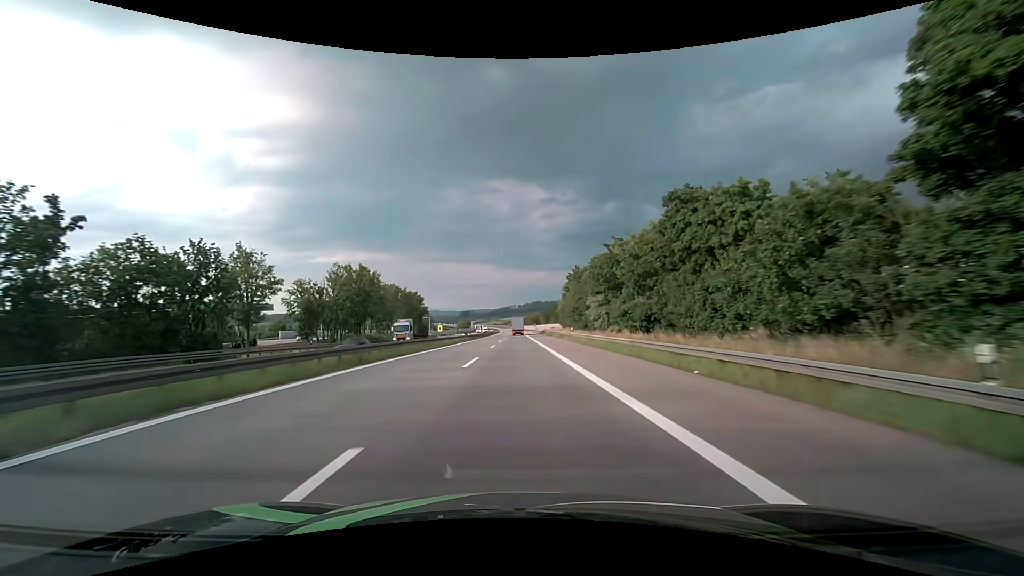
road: motorway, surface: asphalt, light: Day
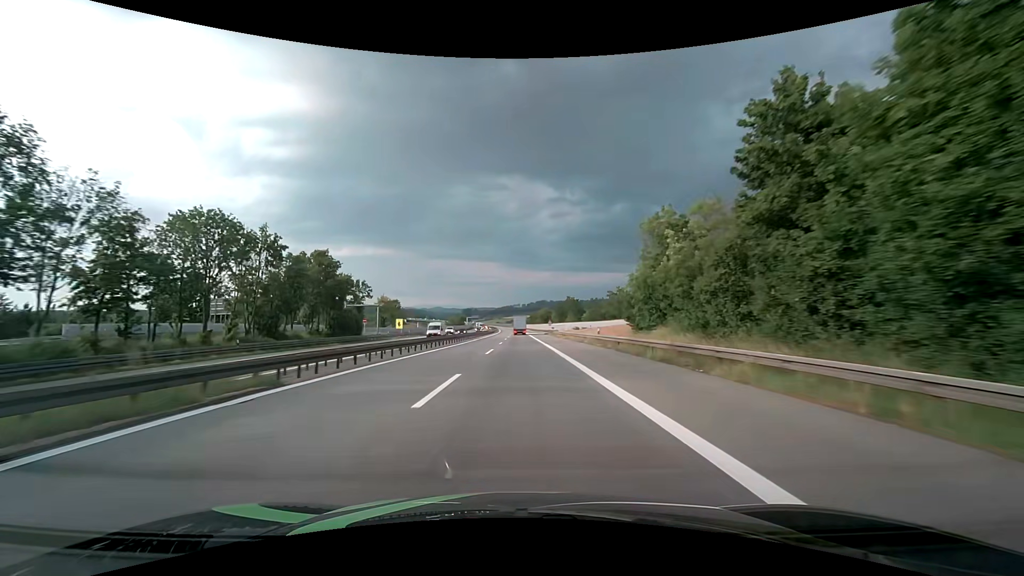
(-0.2, +63.2) m; -1°
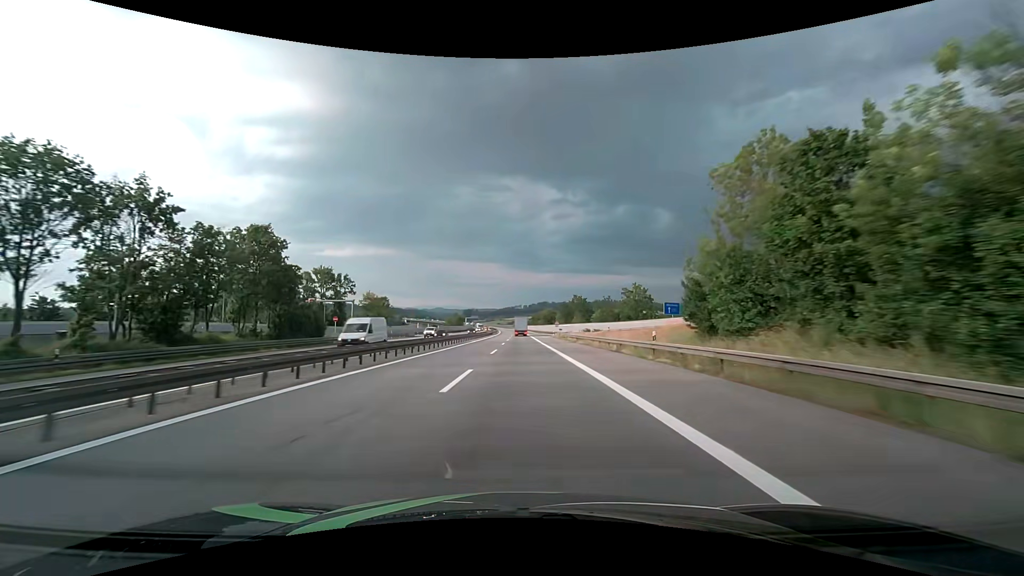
(0.0, +15.8) m; 0°
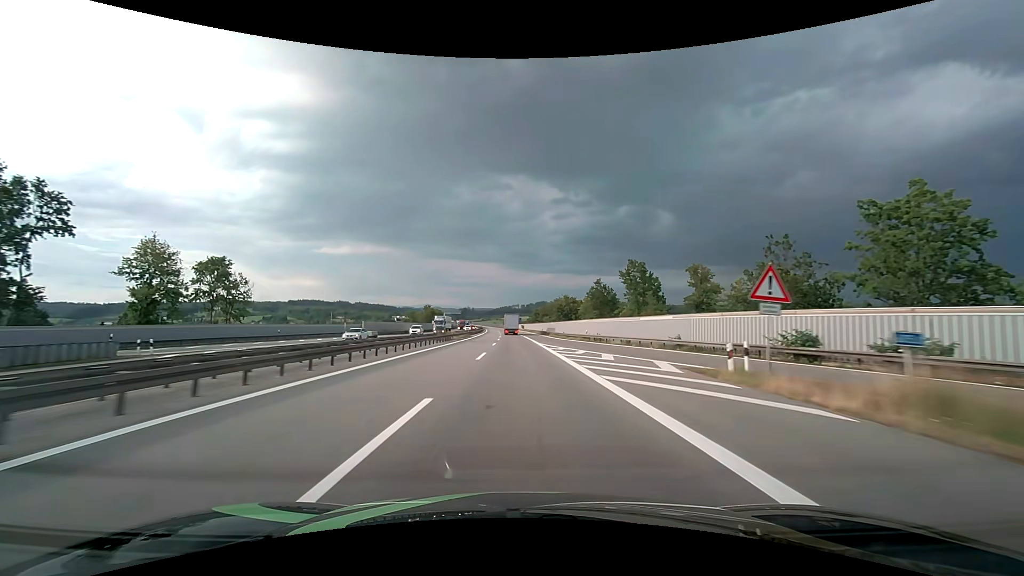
(+0.5, +78.9) m; 0°
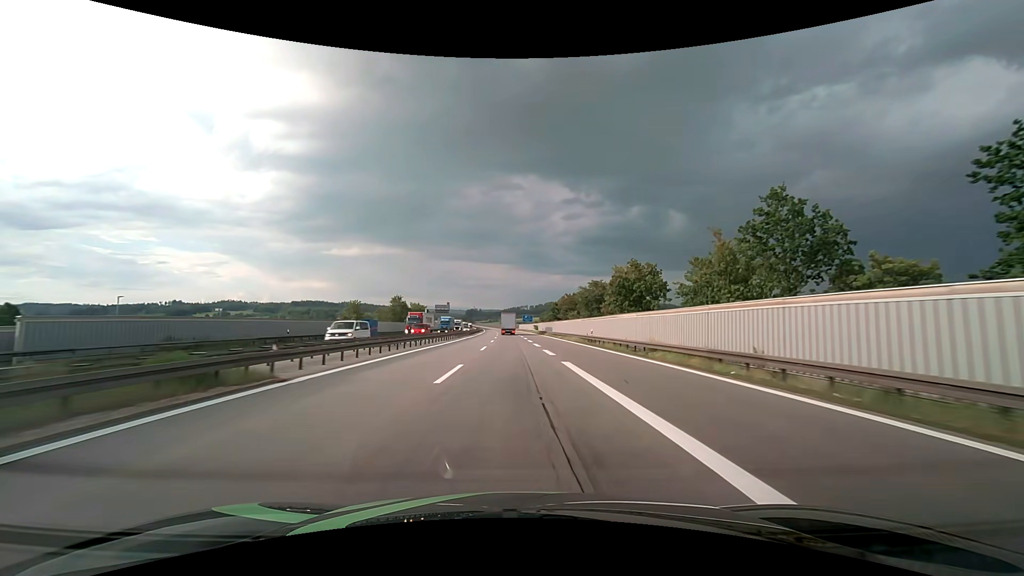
(-0.3, +63.2) m; -1°
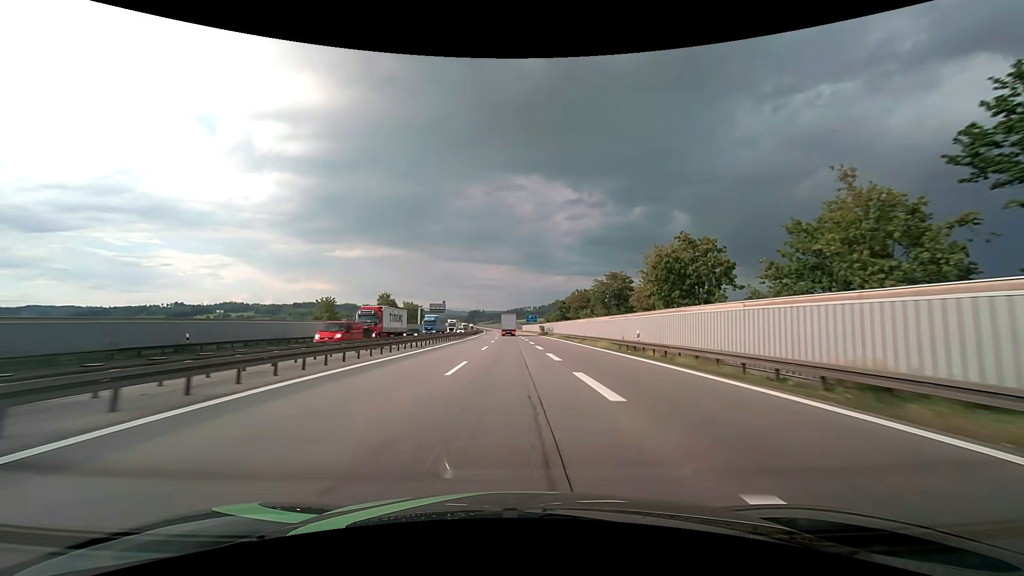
(-0.1, +15.8) m; 0°
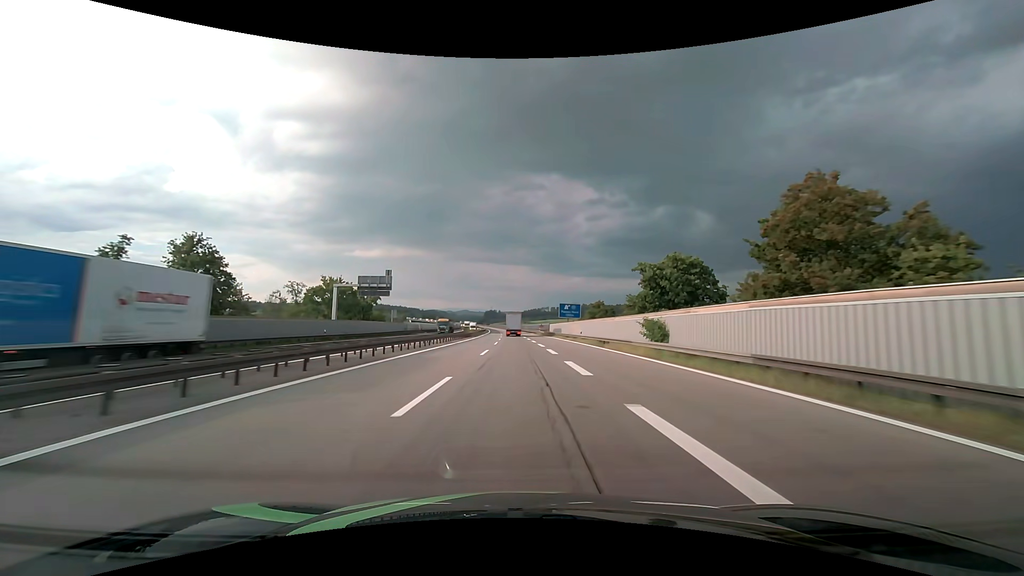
(-1.4, +78.9) m; -2°
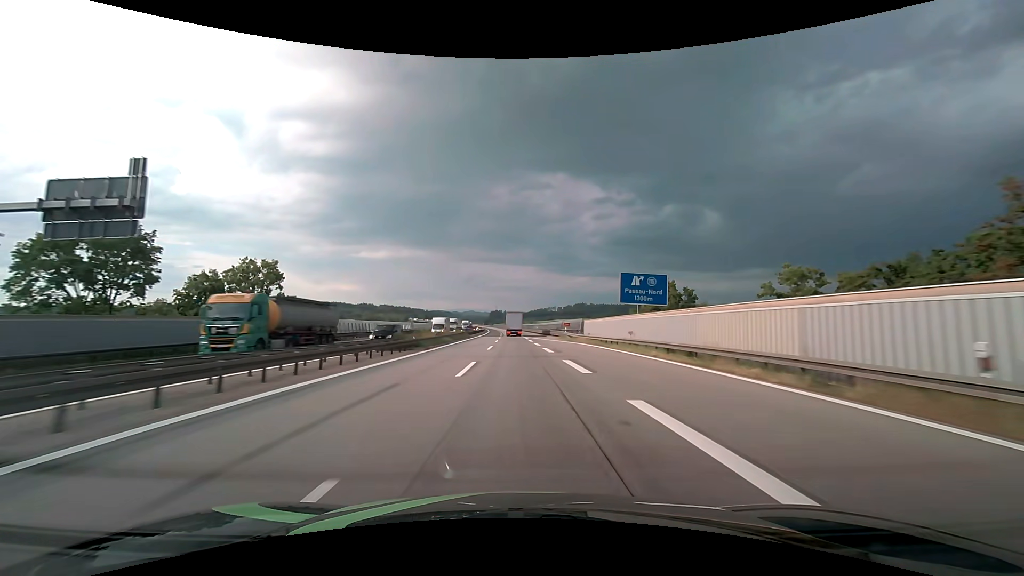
(-0.3, +47.4) m; -1°
(0, +10) (0, +20) (0, +30) (0, +40) (0, +50) (0, +60) (-1, +70) (-1, +80) (-1, +90) (-1, +100) m
